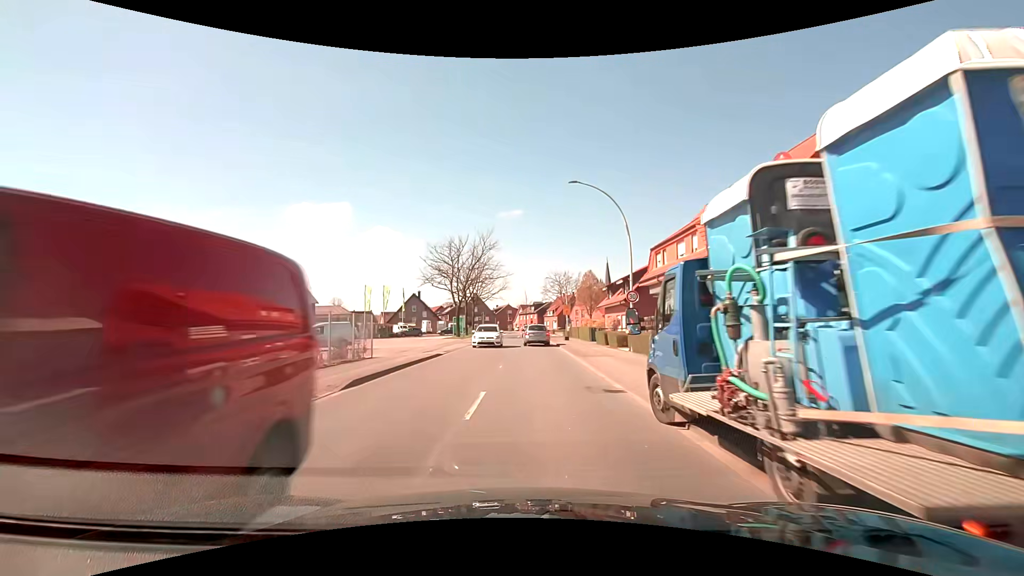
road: secondary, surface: asphalt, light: Day
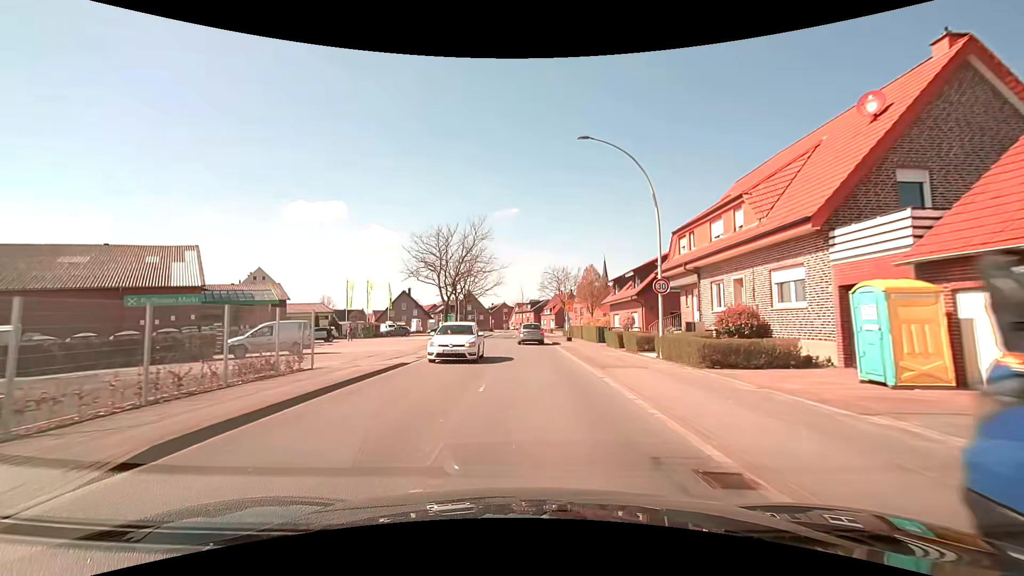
(0.0, +6.1) m; 0°
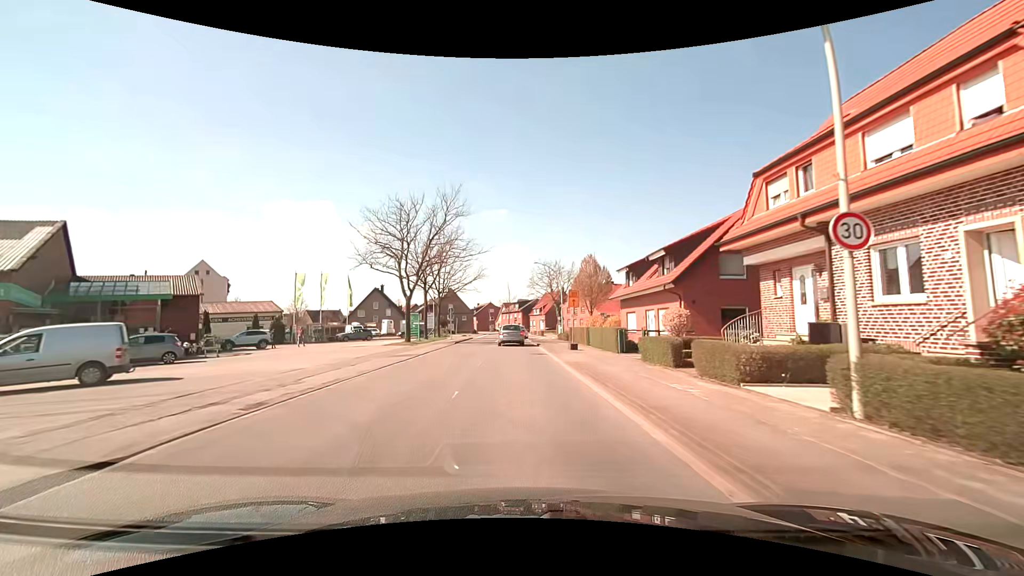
(+0.2, +11.9) m; +2°
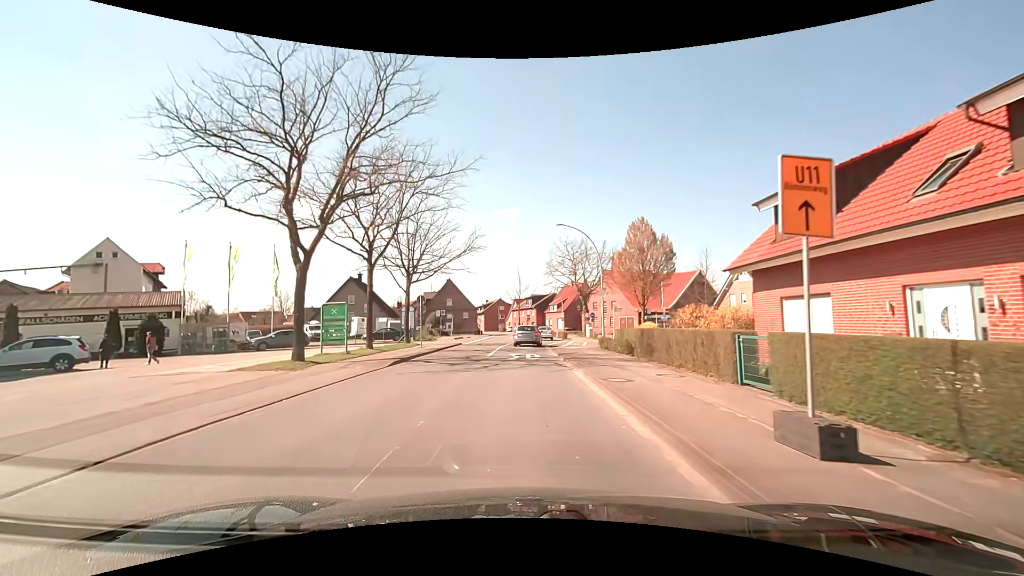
(-0.3, +21.0) m; -2°
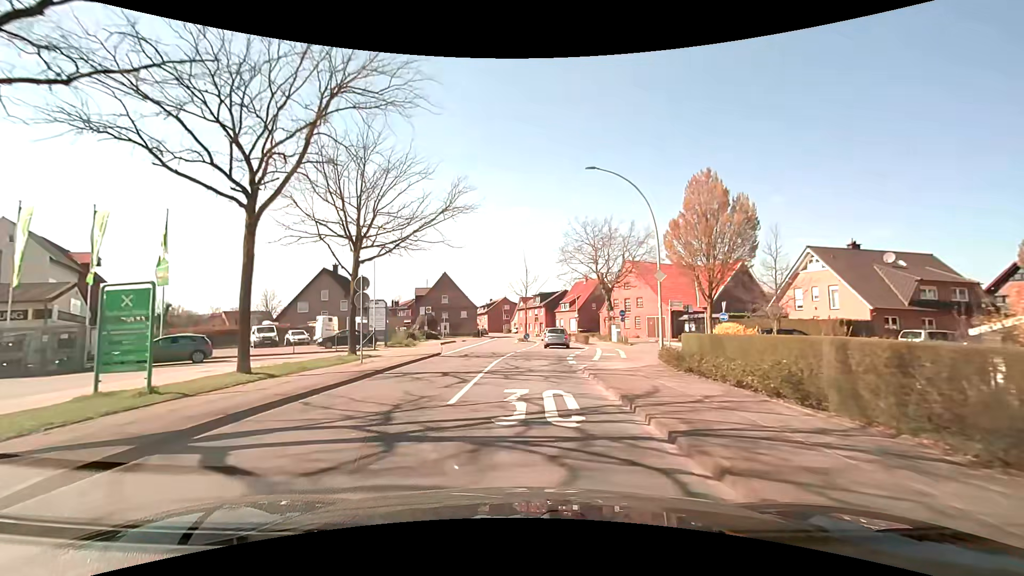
(-0.1, +13.1) m; -1°
(0, +10) (0, +20) (+1, +30) (+3, +40) (+3, +50) (+3, +60) (+2, +70) (+1, +80) (0, +90) (-1, +100) m
